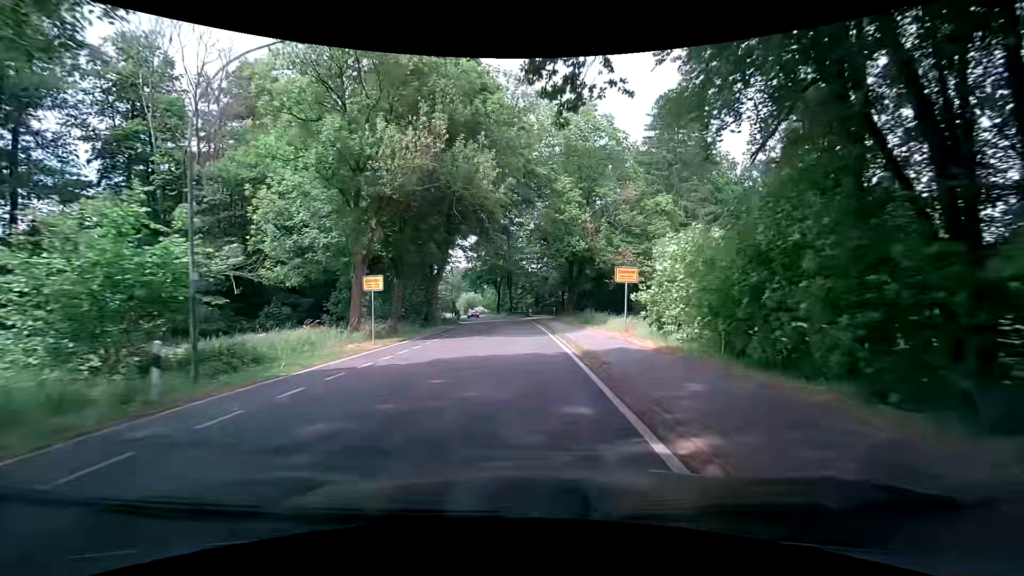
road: tertiary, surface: asphalt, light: Day
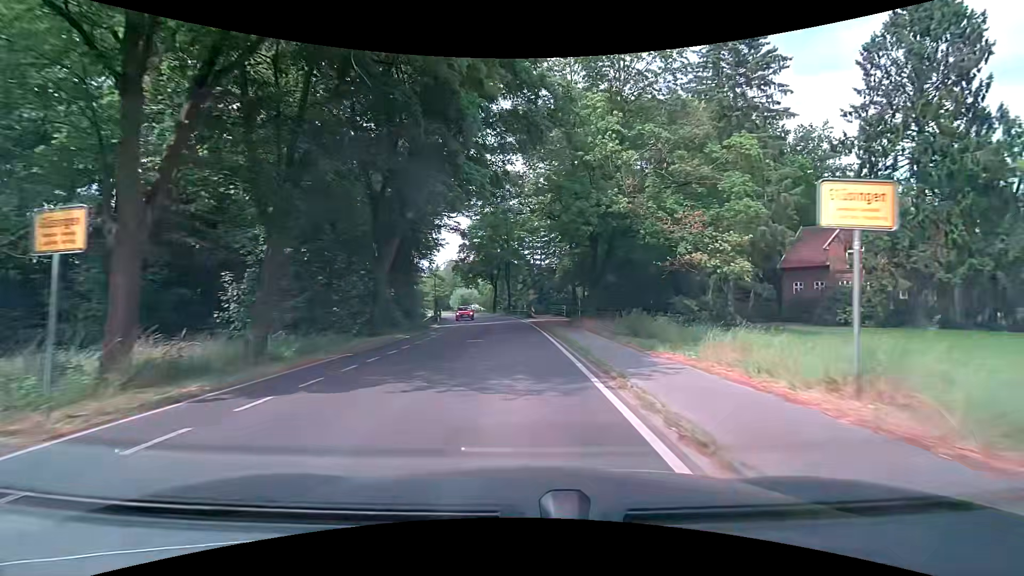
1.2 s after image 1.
(-0.2, +15.3) m; -1°
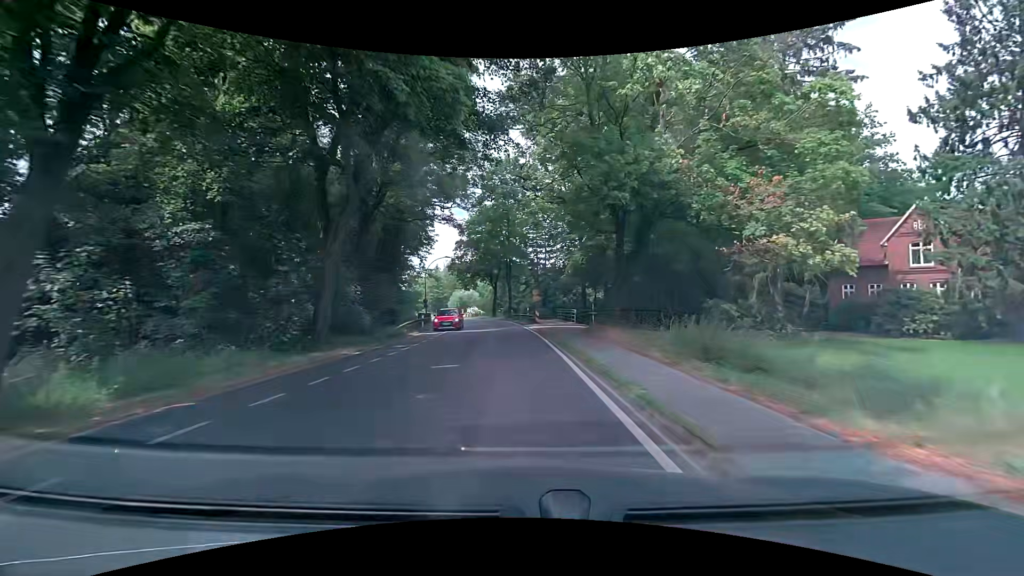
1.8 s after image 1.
(0.0, +7.6) m; 0°
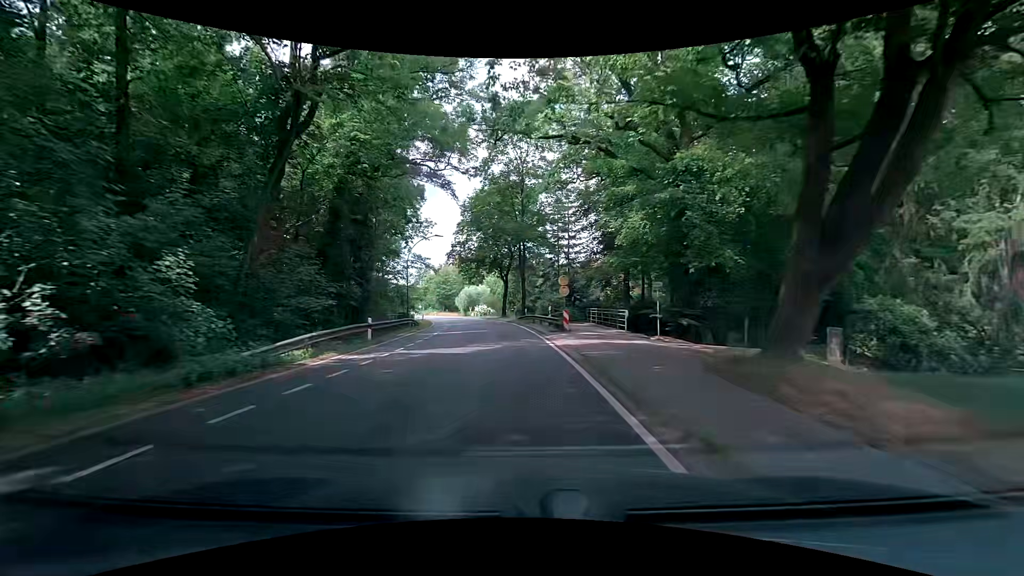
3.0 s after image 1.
(-0.2, +15.3) m; -2°
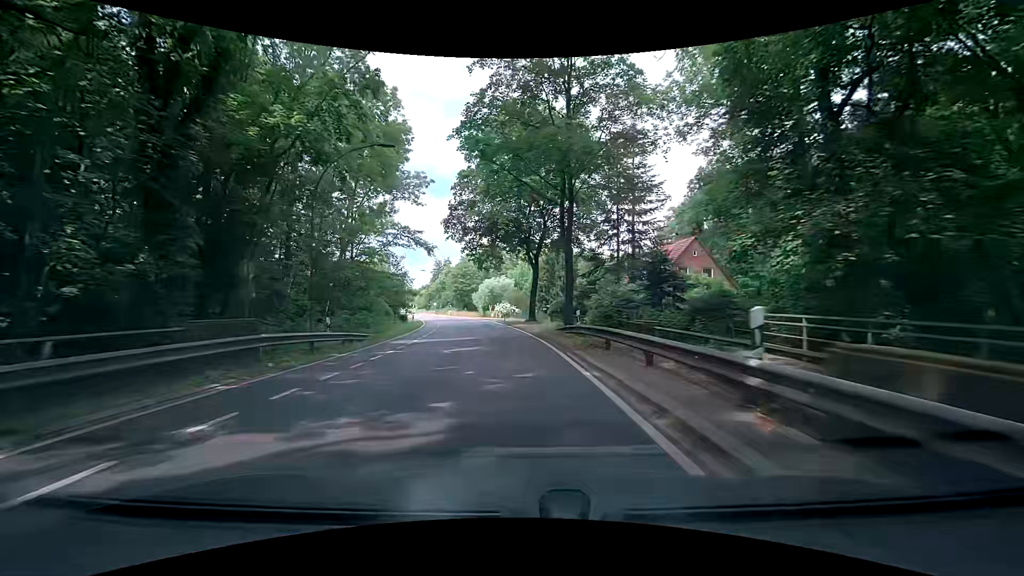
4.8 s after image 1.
(-0.7, +22.8) m; -3°
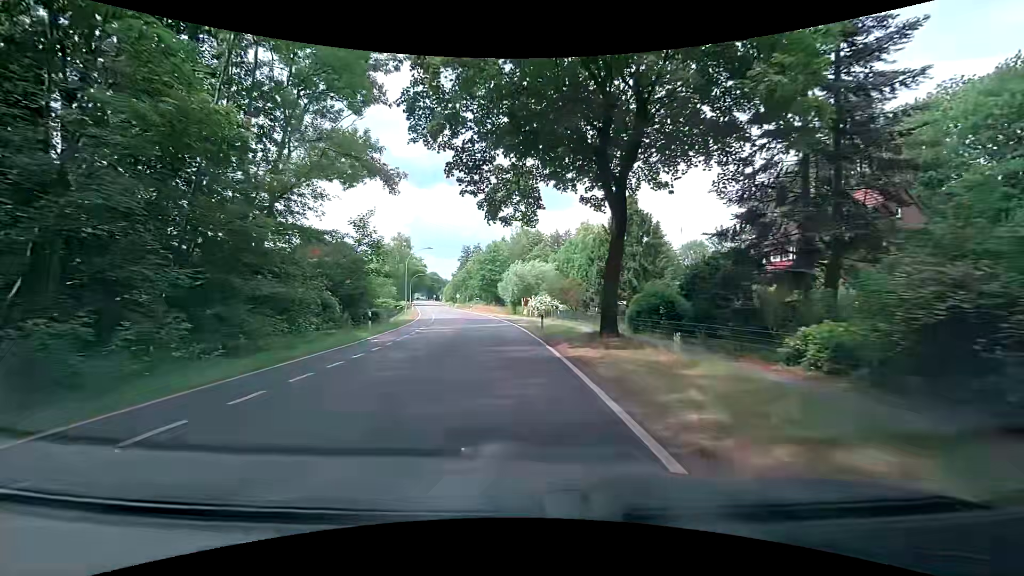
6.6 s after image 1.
(-0.8, +22.8) m; -4°
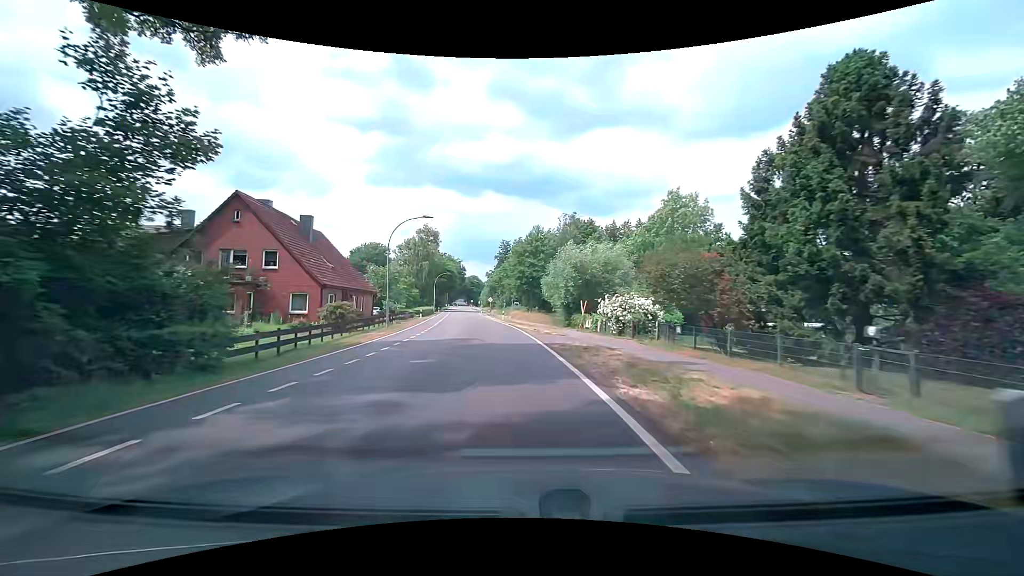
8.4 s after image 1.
(-1.1, +23.0) m; -6°
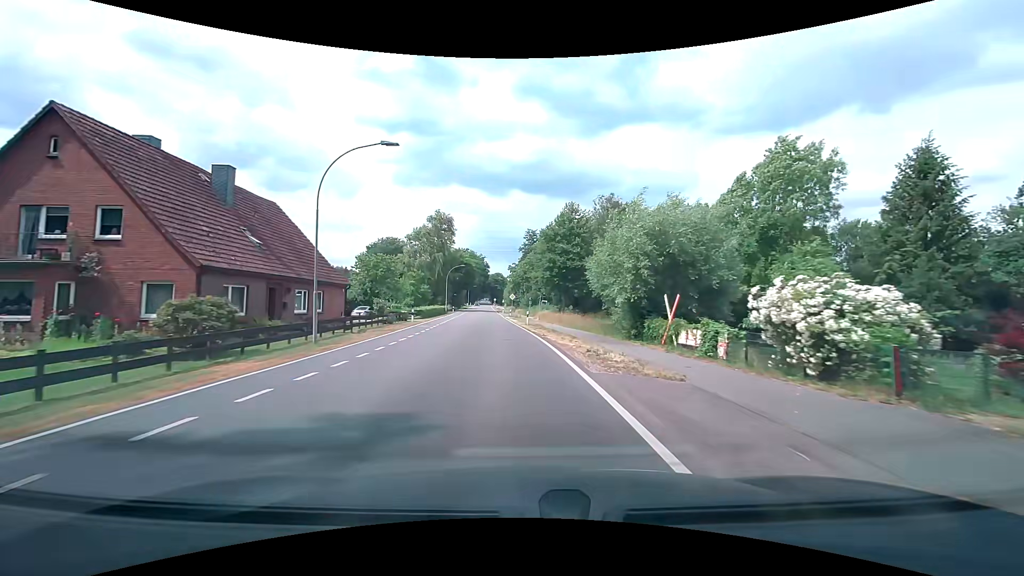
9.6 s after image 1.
(-0.3, +15.3) m; -2°
(0, +10) (-1, +20) (-1, +30) (-2, +40) (-3, +50) (-4, +60) (-5, +70) (-6, +80) (-7, +90) (-8, +100) m
